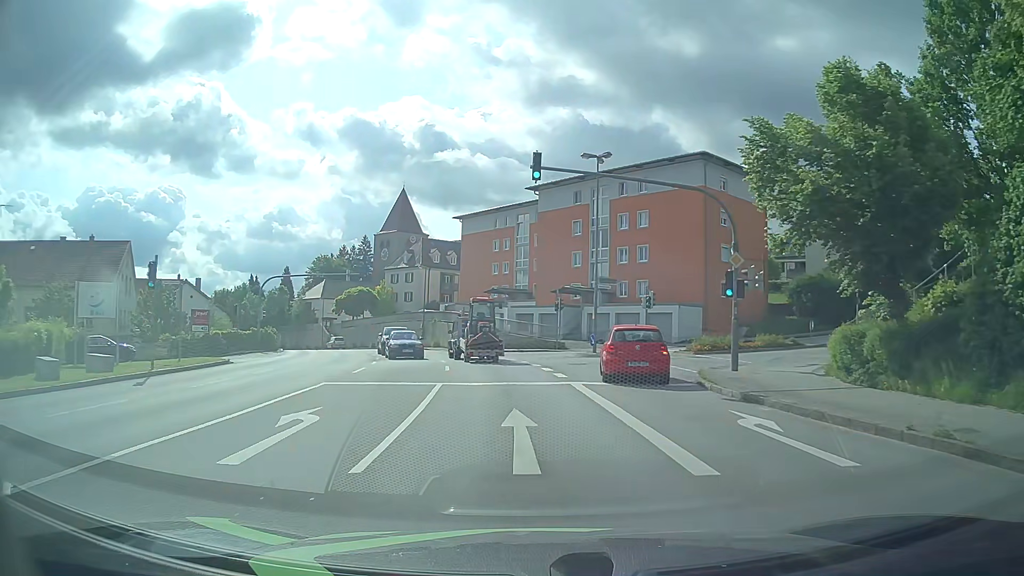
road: tertiary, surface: asphalt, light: Day
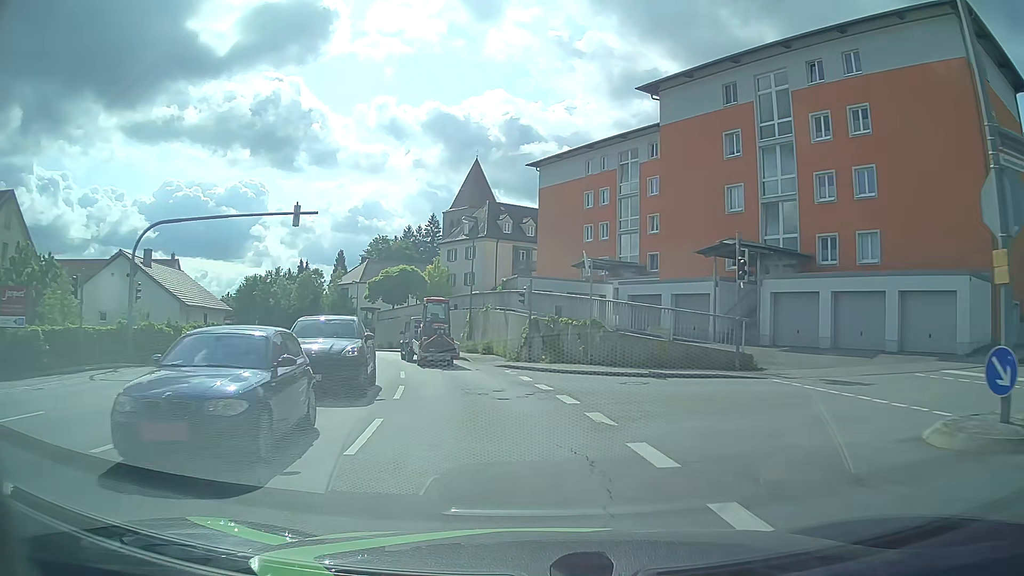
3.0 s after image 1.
(-1.8, +26.4) m; -8°
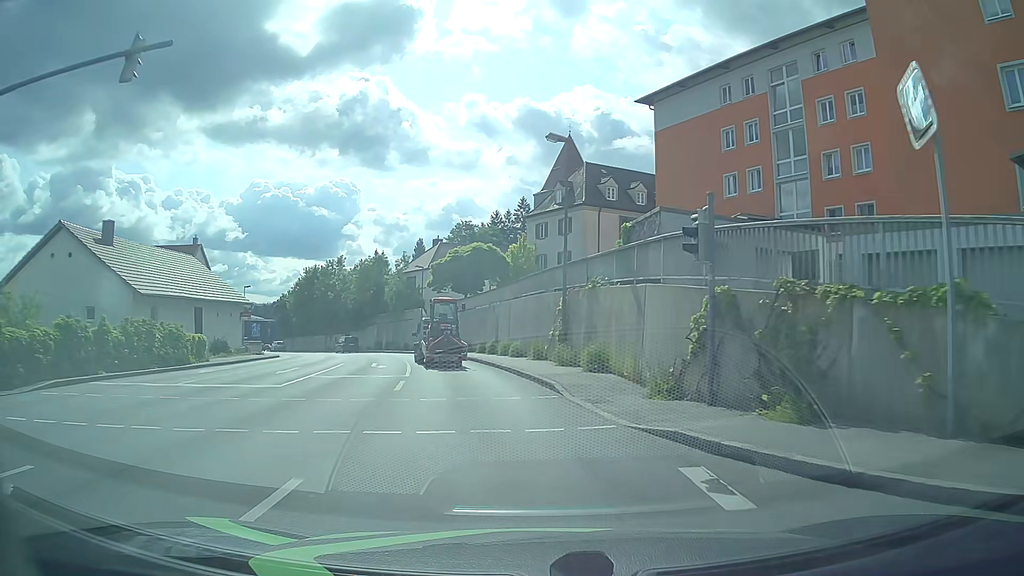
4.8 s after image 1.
(-1.2, +16.8) m; -8°
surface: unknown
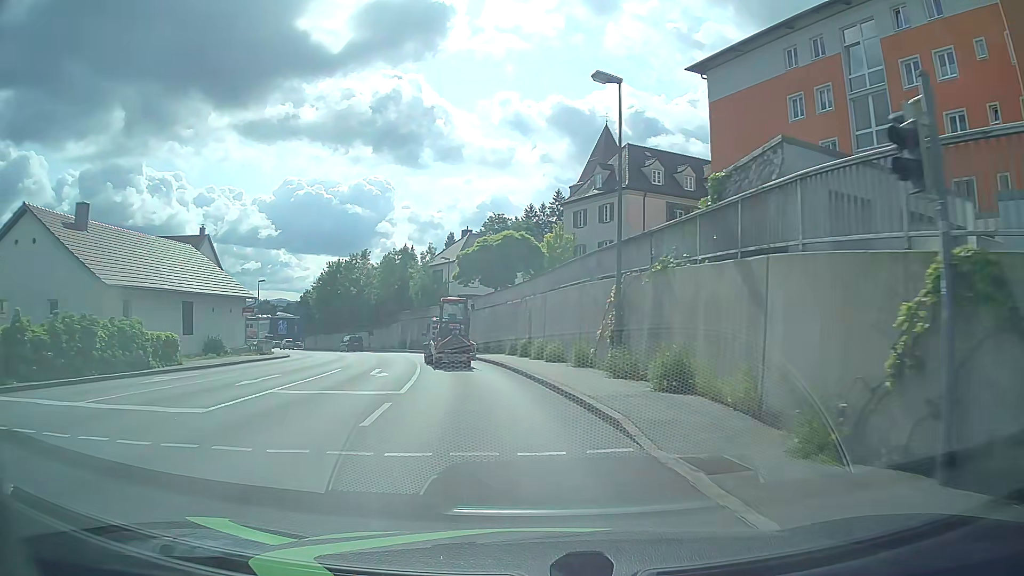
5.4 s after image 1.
(-0.2, +5.8) m; -3°
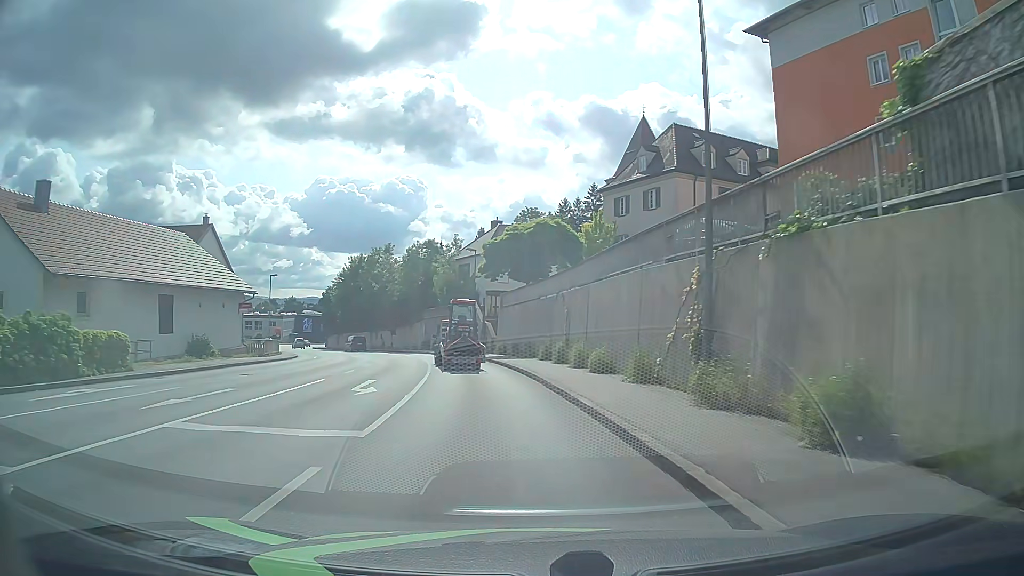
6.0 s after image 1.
(-0.1, +5.9) m; -2°
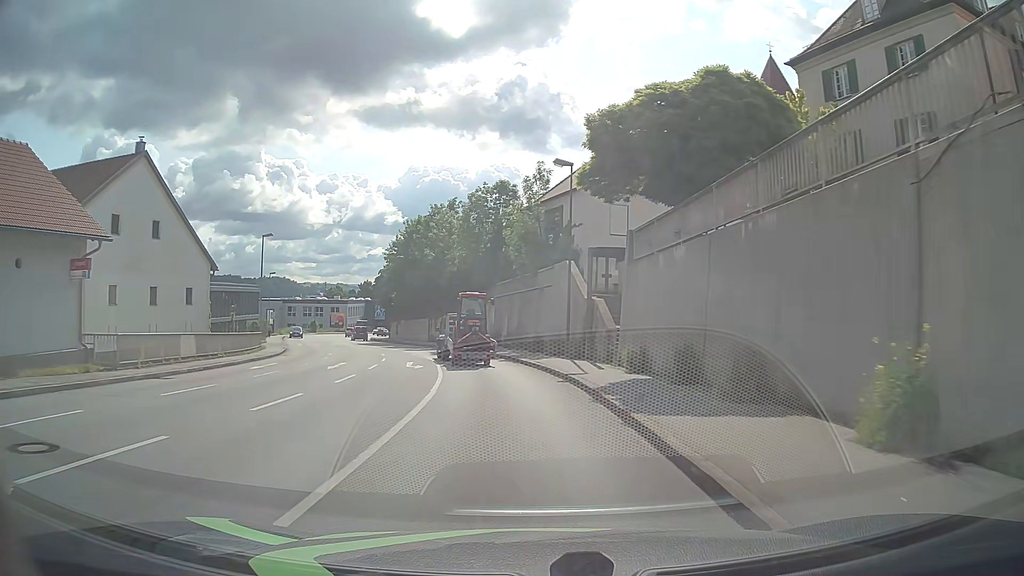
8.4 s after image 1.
(-2.0, +24.3) m; -8°
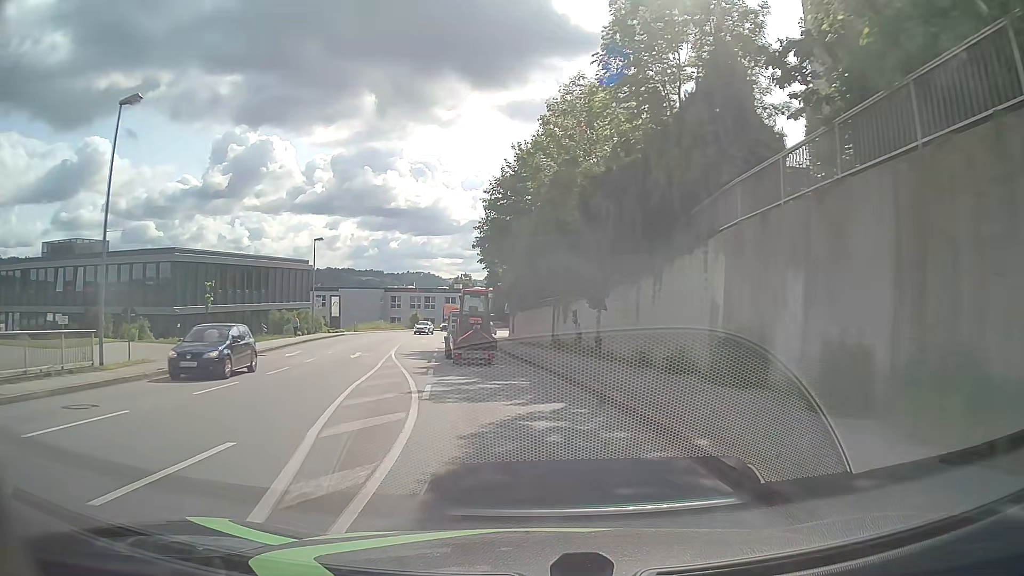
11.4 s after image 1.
(-3.3, +30.9) m; -13°
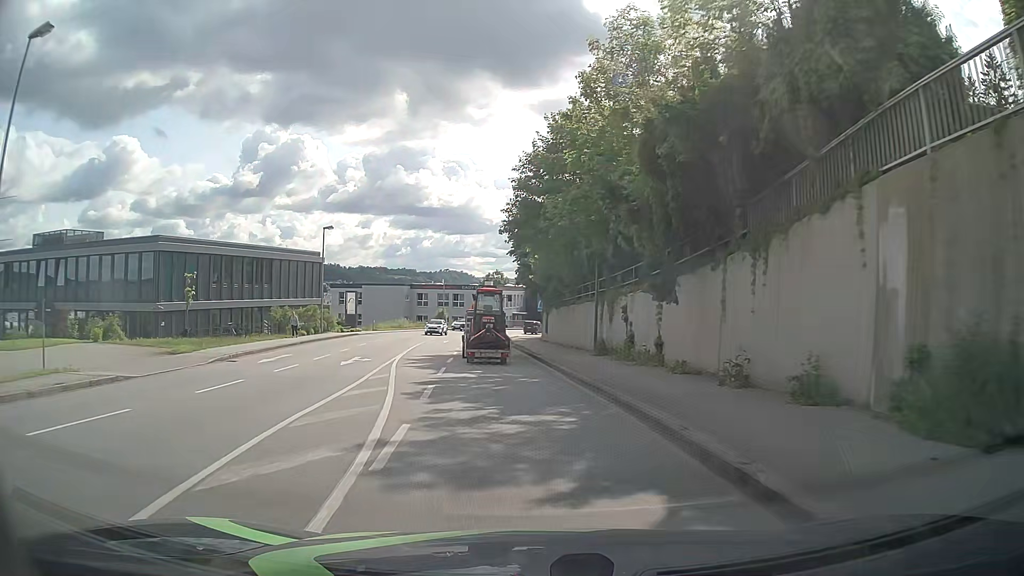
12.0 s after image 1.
(-0.2, +6.3) m; -3°
(0, +10) (-1, +20) (-2, +30) (-3, +40) (-3, +50) (-4, +60) (-3, +70) (-2, +80) (0, +90) (+3, +99) m
